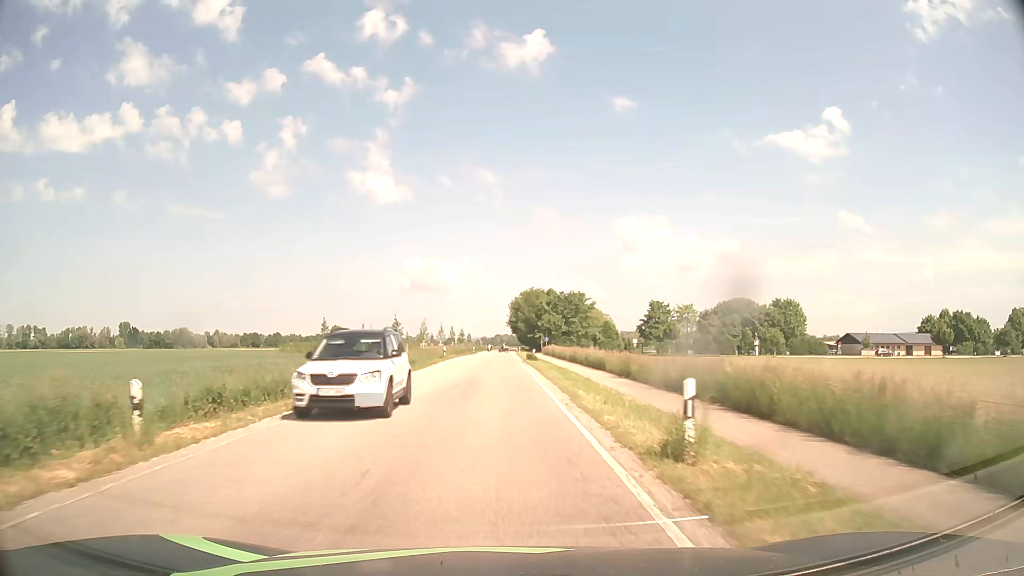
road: secondary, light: Day
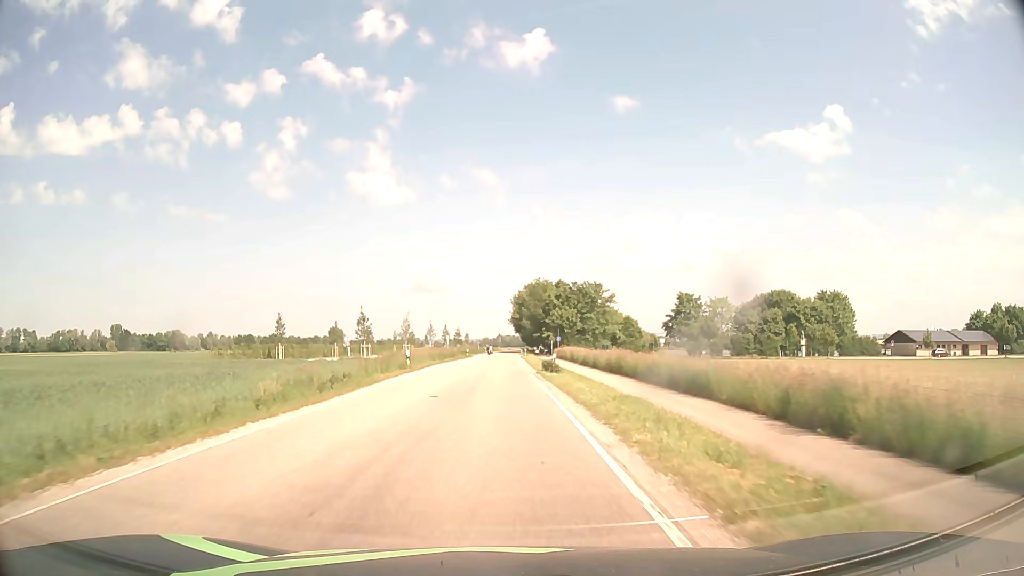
(-0.1, +21.1) m; 0°
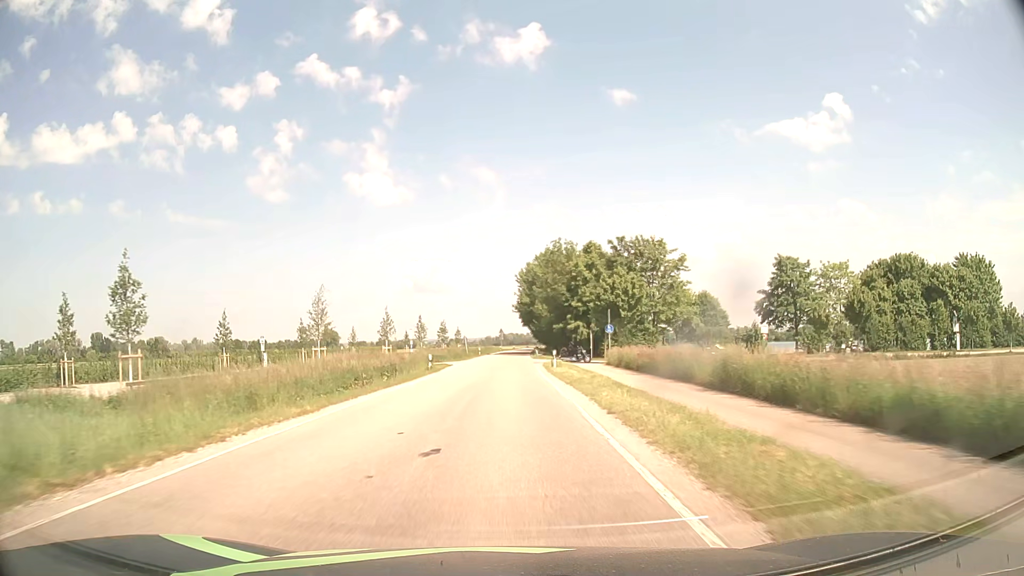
(-0.2, +42.5) m; 0°
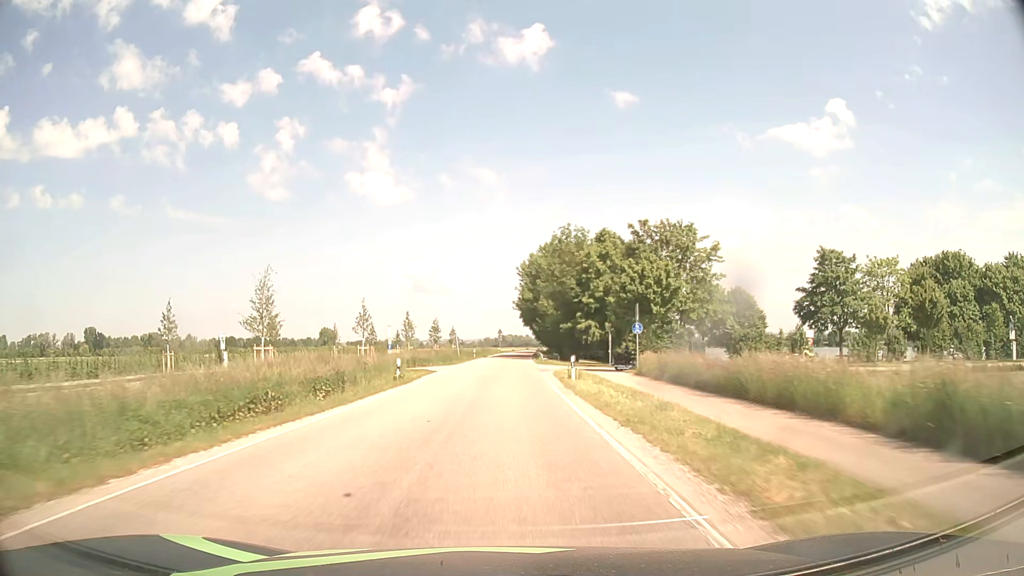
(0.0, +10.7) m; 0°
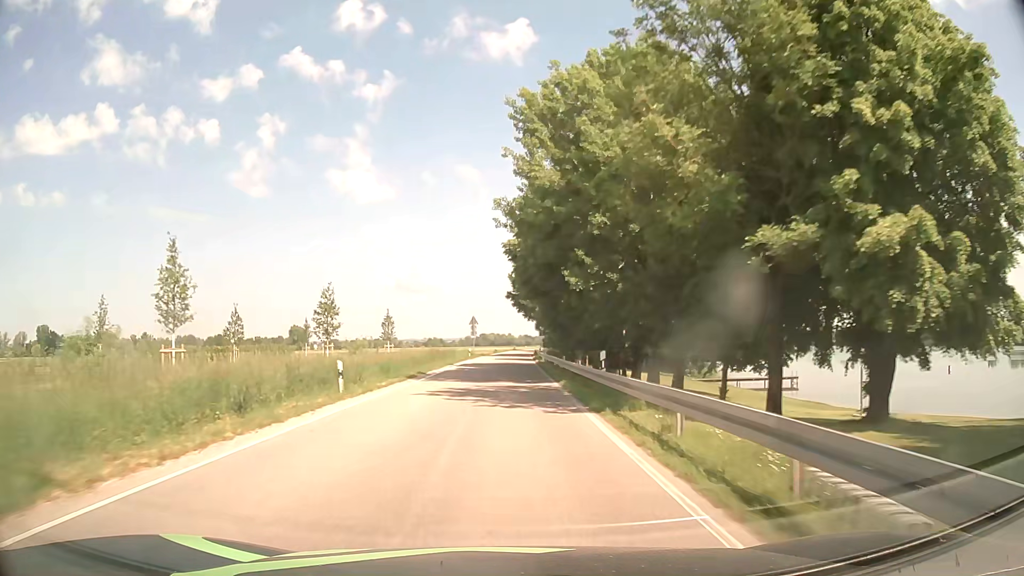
(+0.6, +53.7) m; +1°
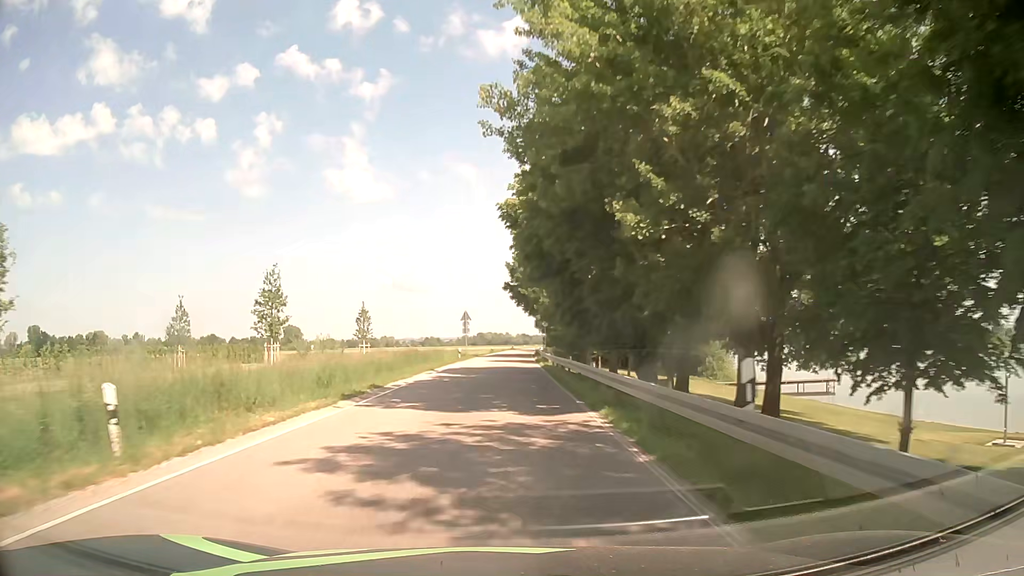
(0.0, +10.7) m; 0°
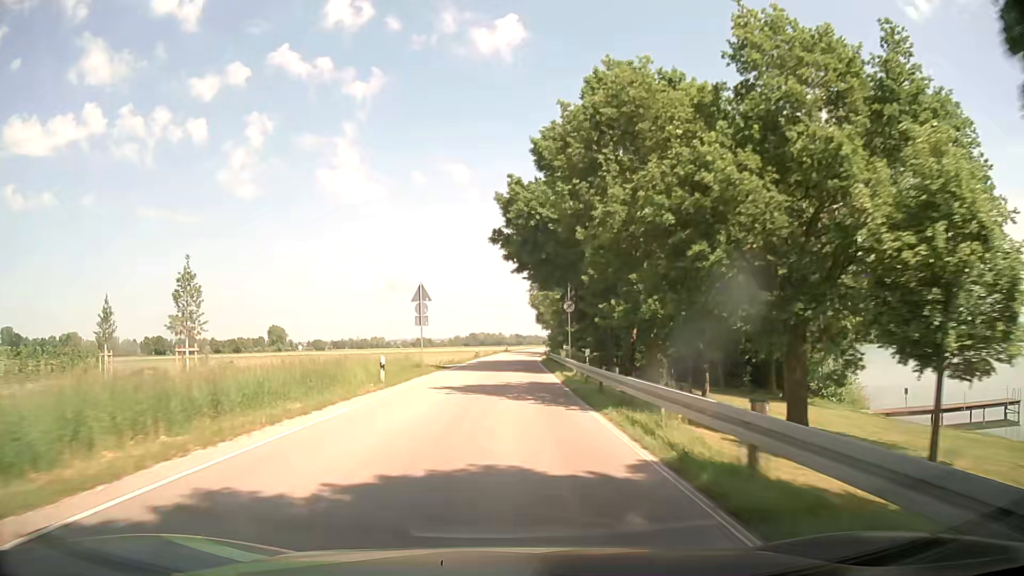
(+0.4, +32.2) m; +1°
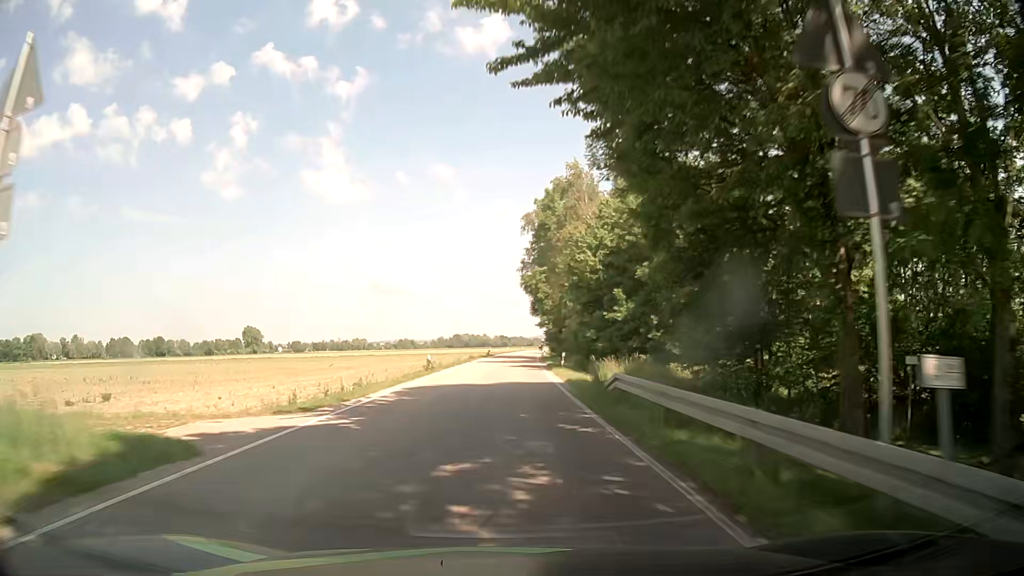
(+0.5, +32.3) m; +1°
